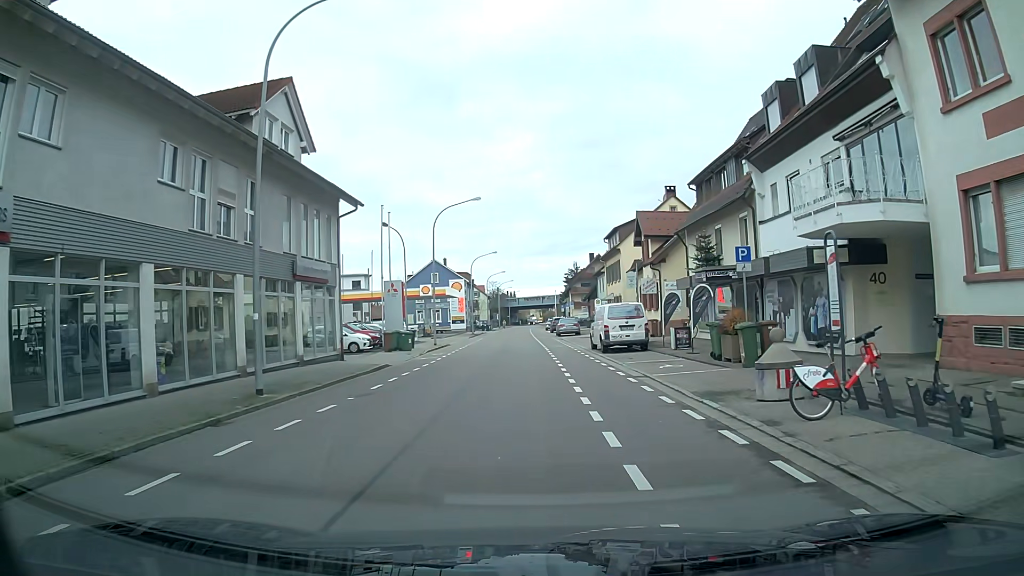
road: tertiary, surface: asphalt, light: Day
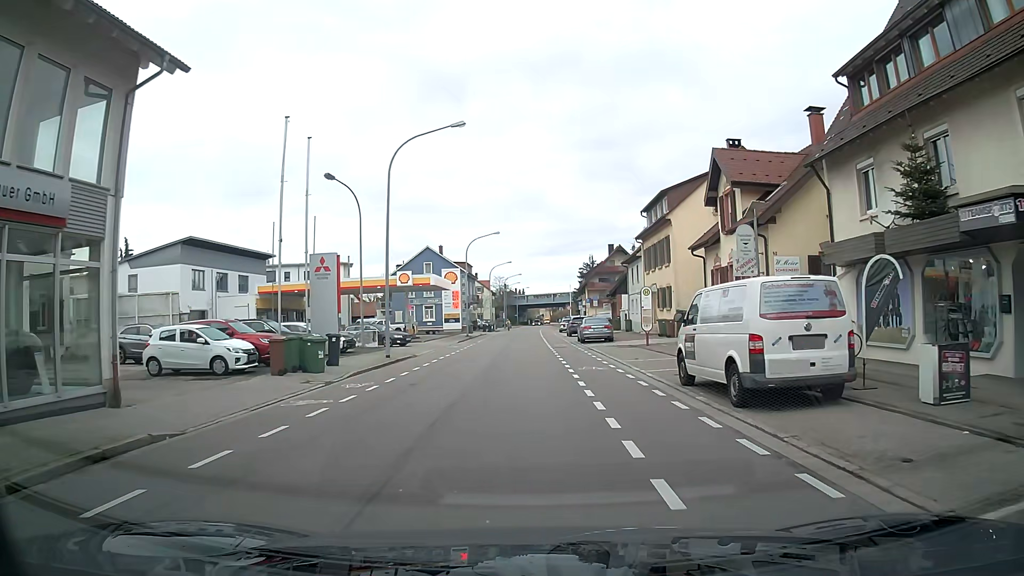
(-0.1, +17.2) m; 0°
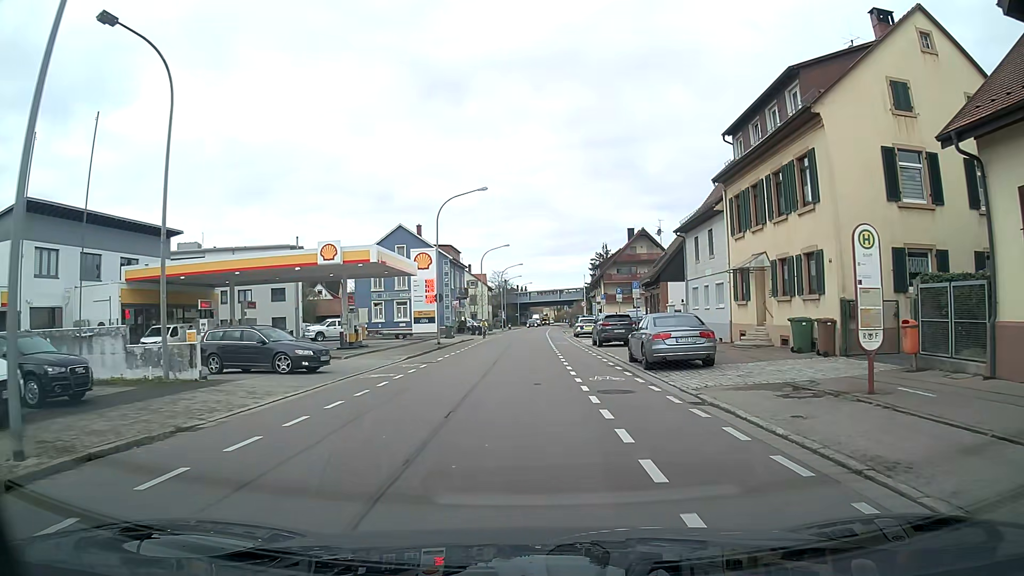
(-0.1, +21.4) m; 0°
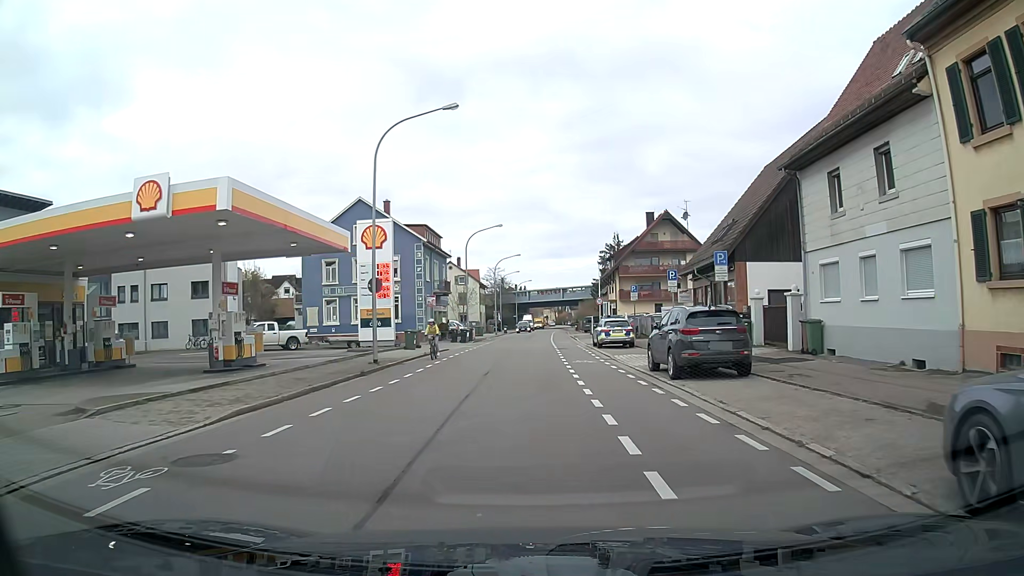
(0.0, +17.1) m; 0°
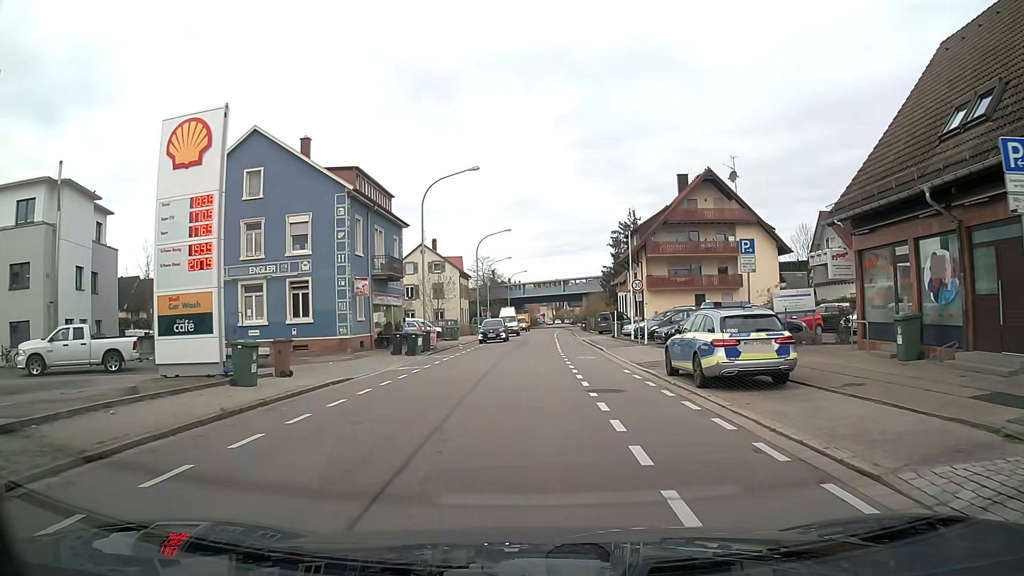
(+0.1, +21.3) m; +1°
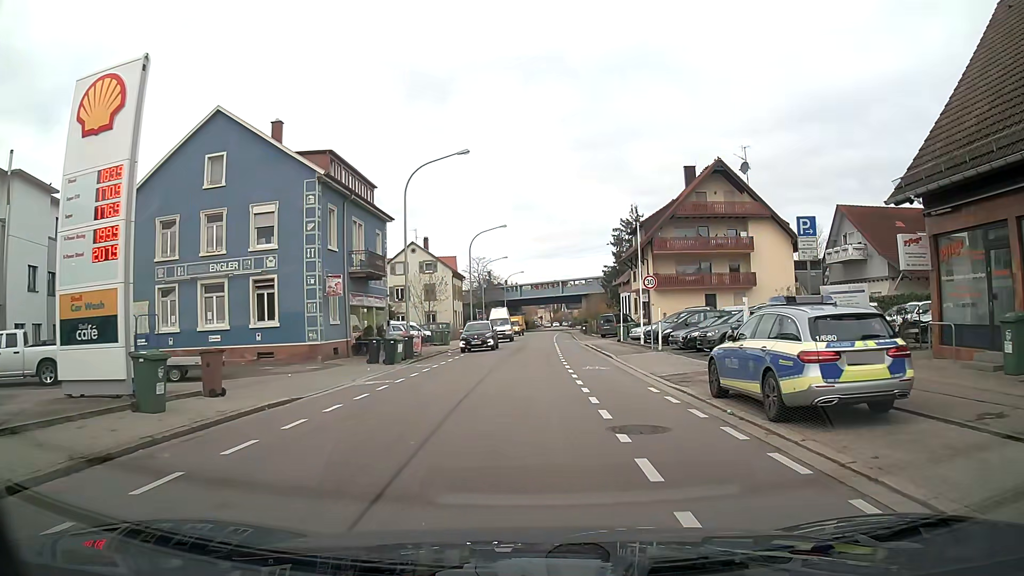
(0.0, +4.3) m; 0°
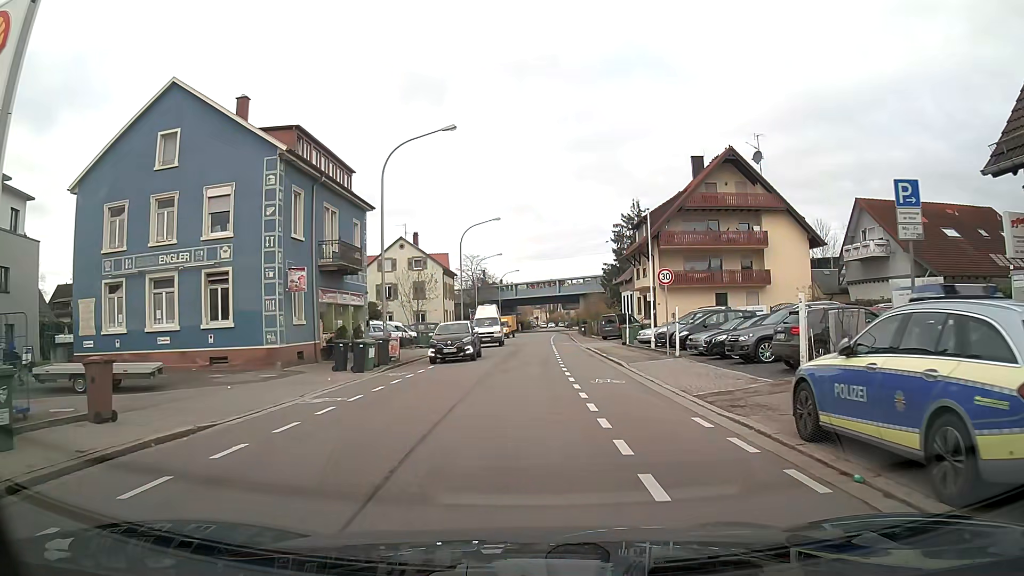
(0.0, +4.3) m; 0°
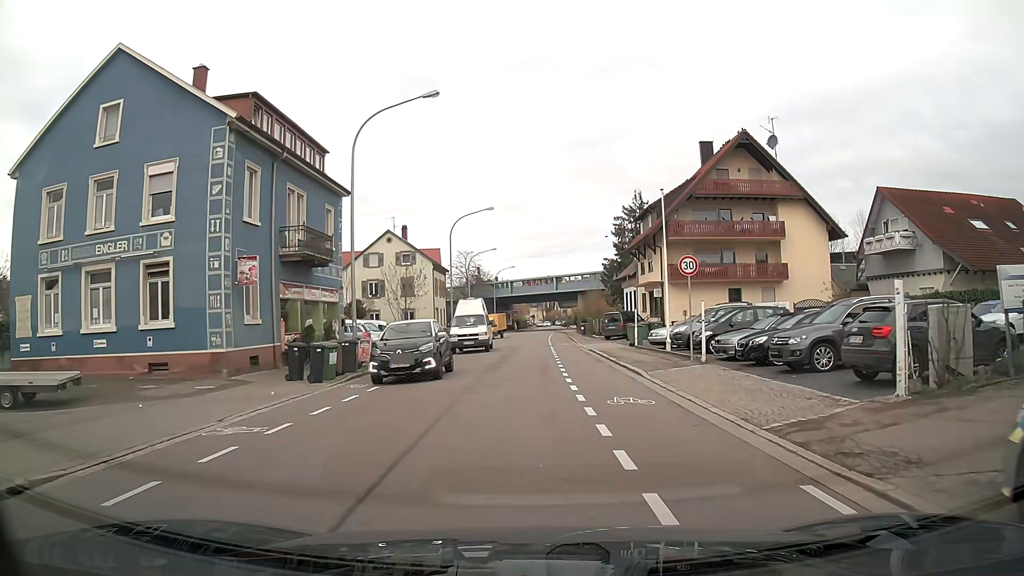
(0.0, +4.3) m; 0°
(0, +10) (0, +20) (0, +30) (0, +40) (0, +50) (+1, +60) (+1, +70) (+1, +80) (+1, +90) (+2, +100) m
